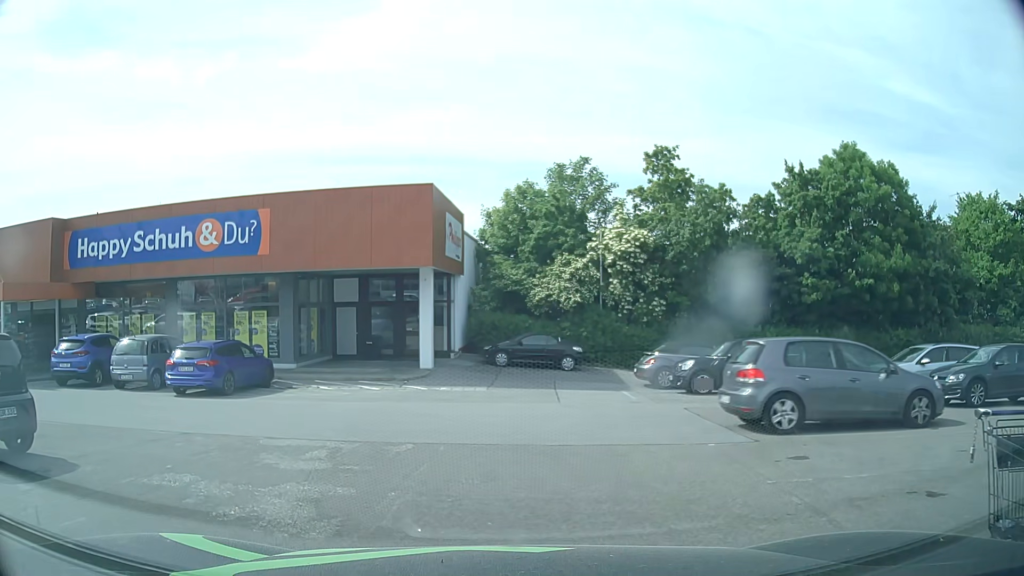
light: Day
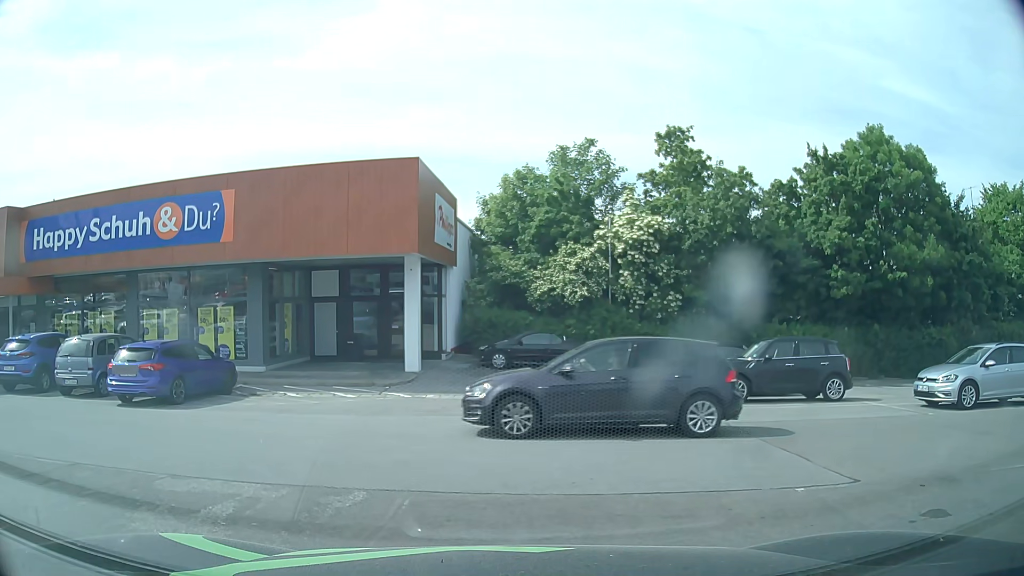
(0.0, +2.9) m; 0°
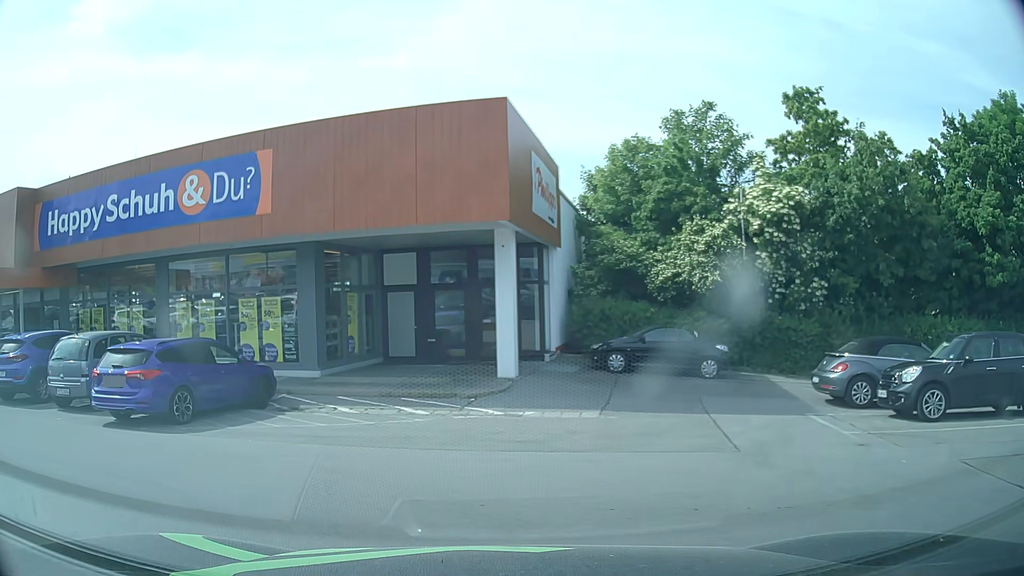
(-0.1, +4.5) m; -7°
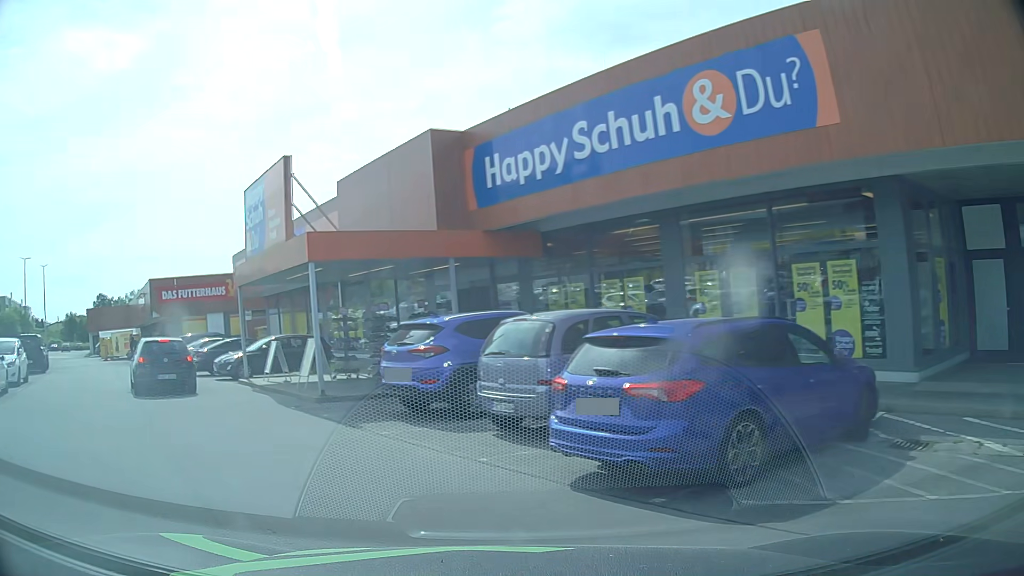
(-2.1, +5.7) m; -42°
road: service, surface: asphalt
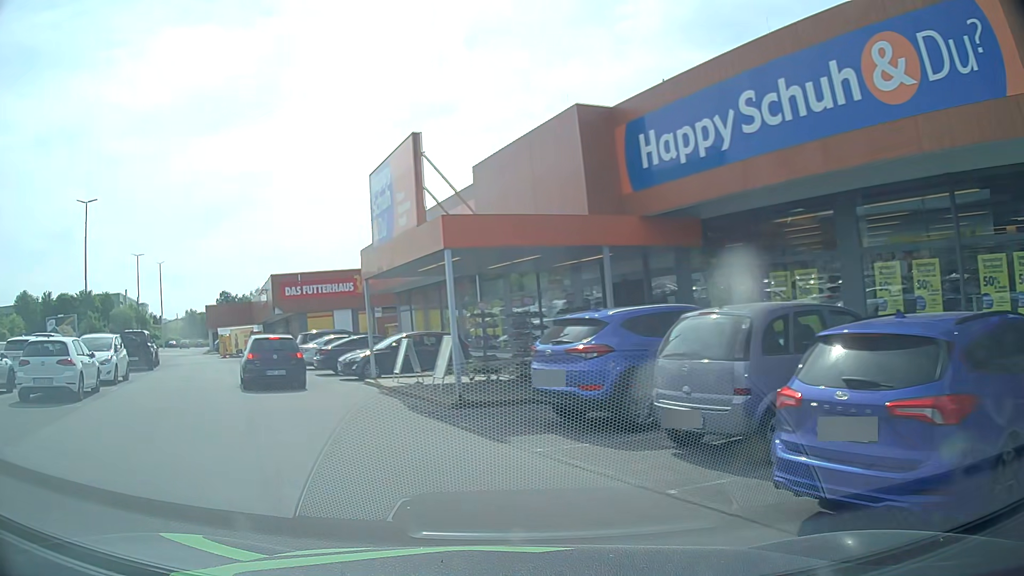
(-0.2, +1.7) m; -12°
(-2, +10) (-6, +19) (-11, +28) (-15, +37) (-21, +44) (-27, +53) (-31, +62) (-37, +69) (-47, +69) (-56, +64) m
